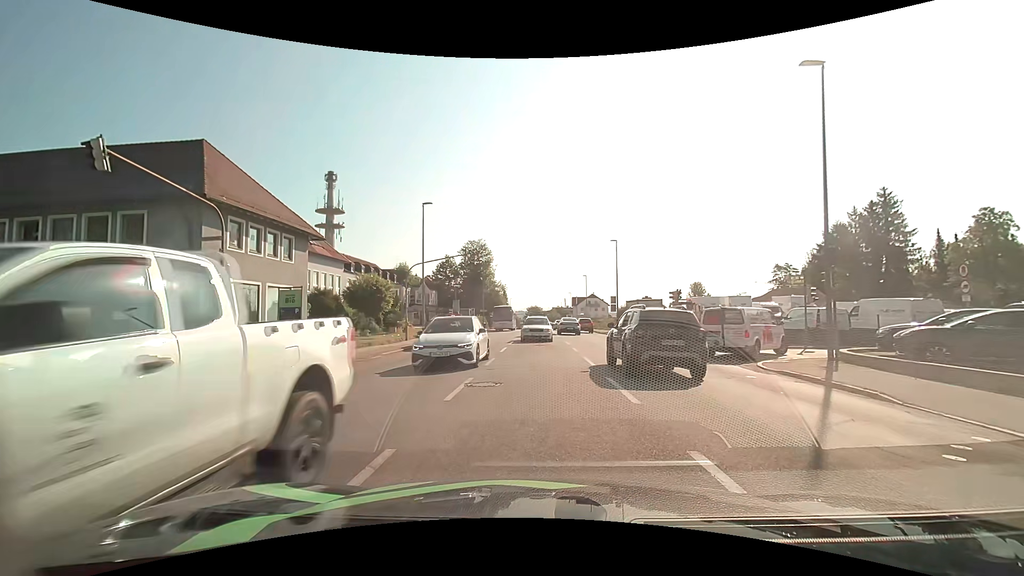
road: tertiary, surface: asphalt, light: Day
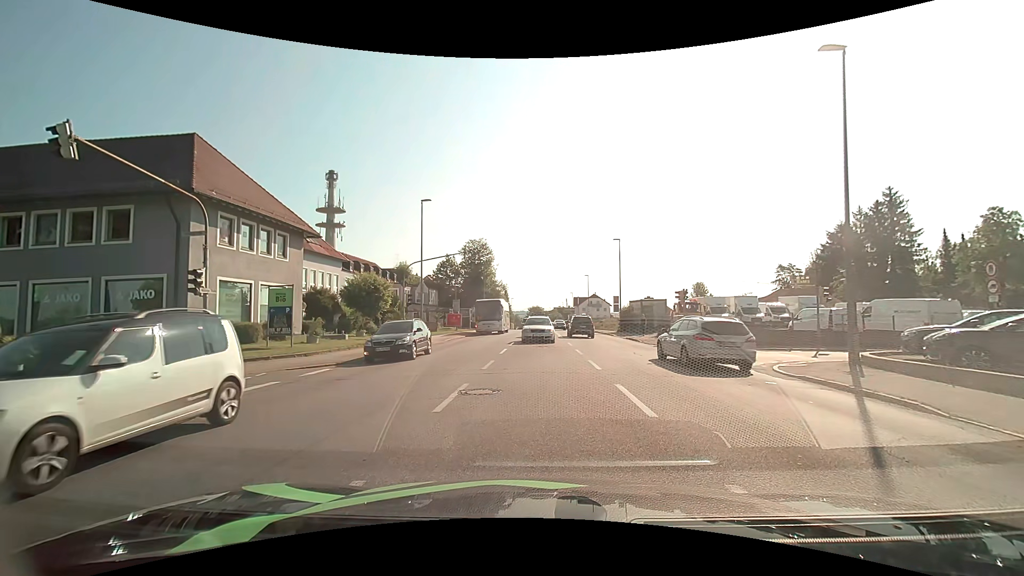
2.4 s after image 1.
(0.0, +1.0) m; -1°
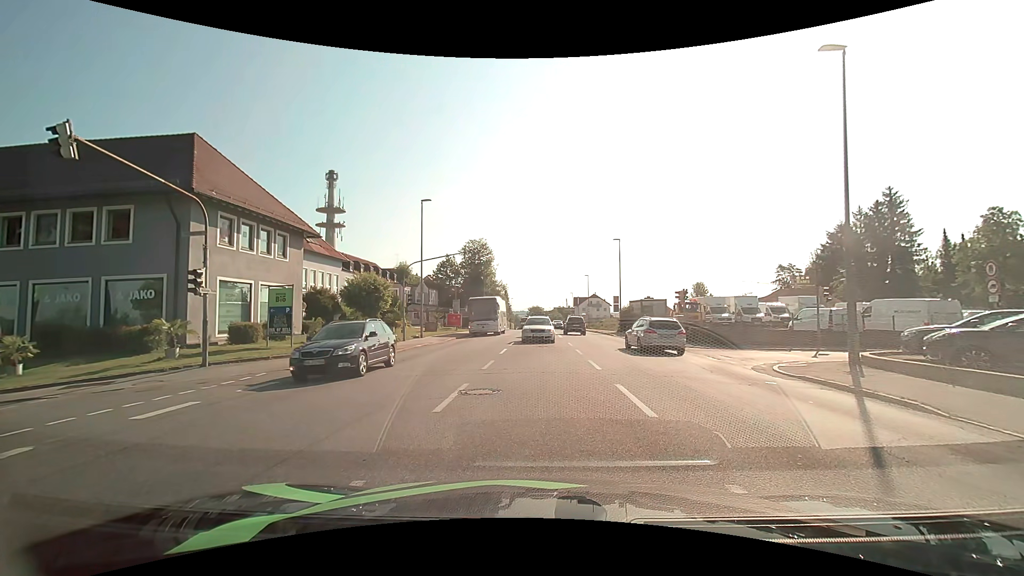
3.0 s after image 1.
(0.0, 0.0) m; 0°
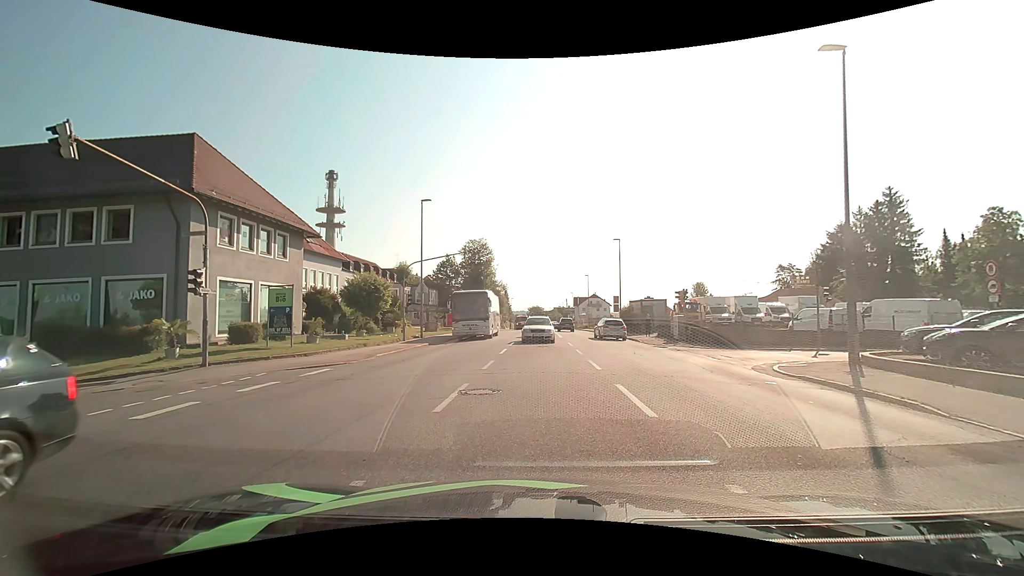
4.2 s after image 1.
(0.0, 0.0) m; 0°
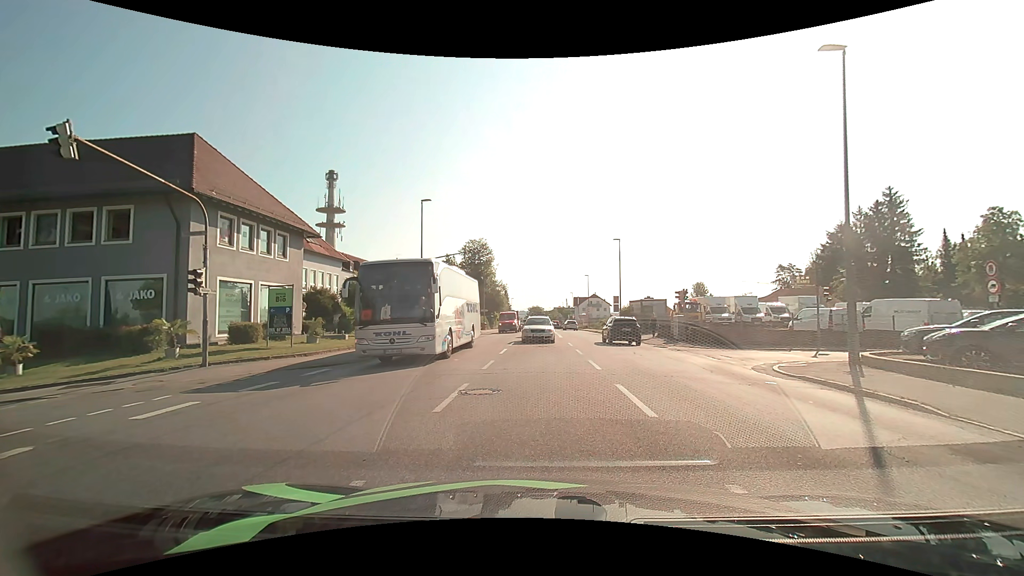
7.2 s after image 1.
(0.0, 0.0) m; 0°
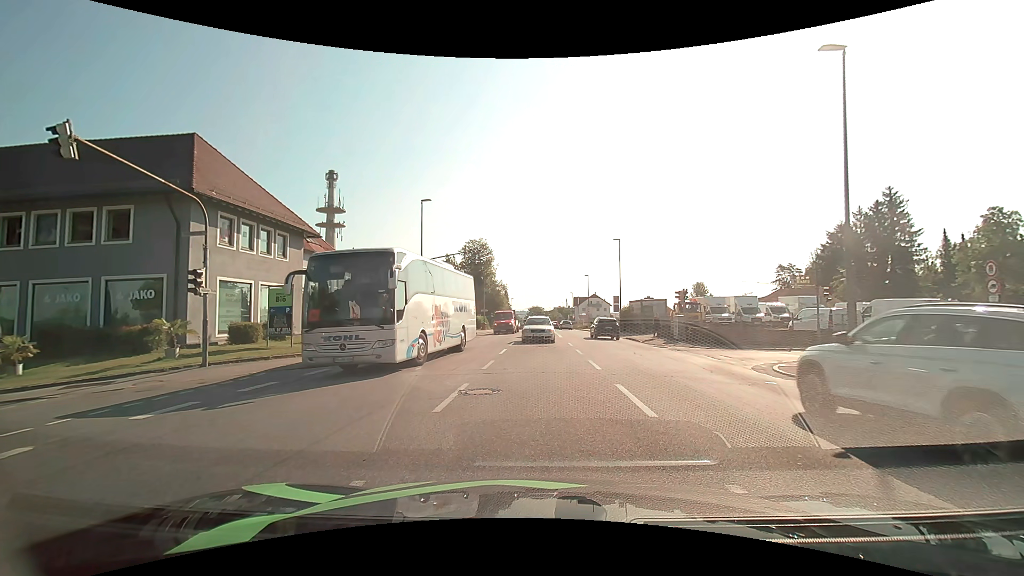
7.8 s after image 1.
(0.0, 0.0) m; 0°
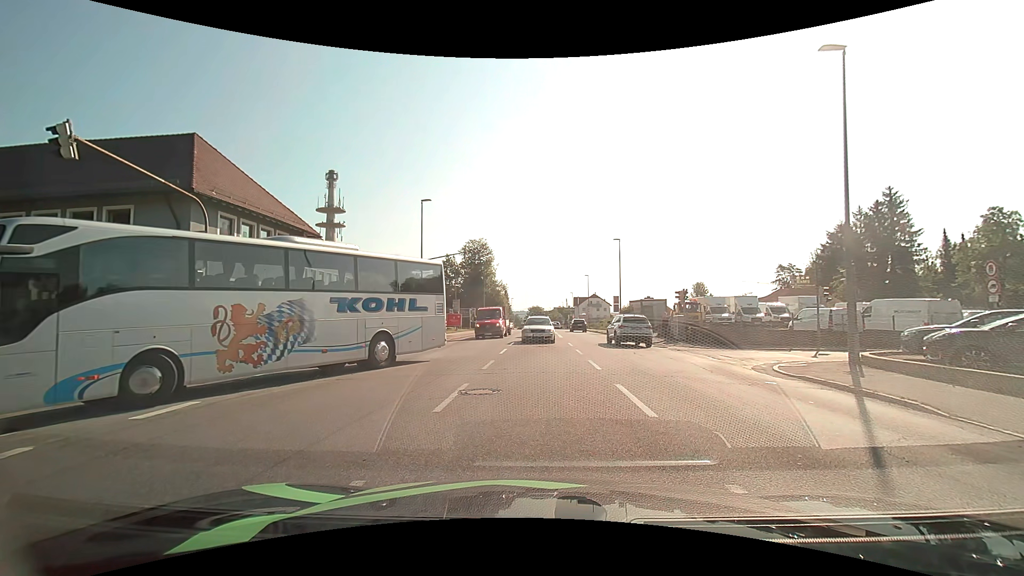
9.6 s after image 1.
(0.0, 0.0) m; 0°
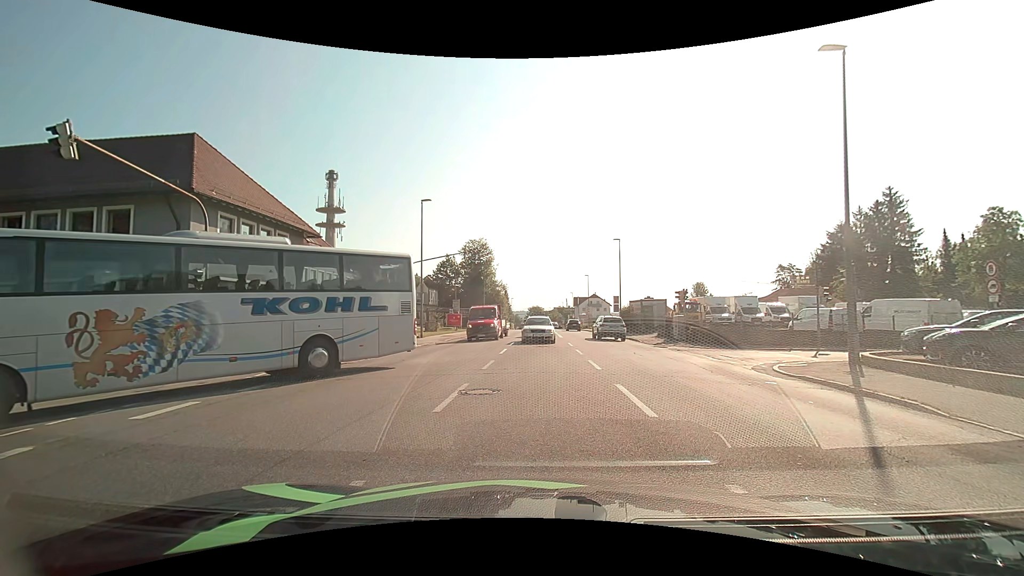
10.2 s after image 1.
(0.0, 0.0) m; 0°
